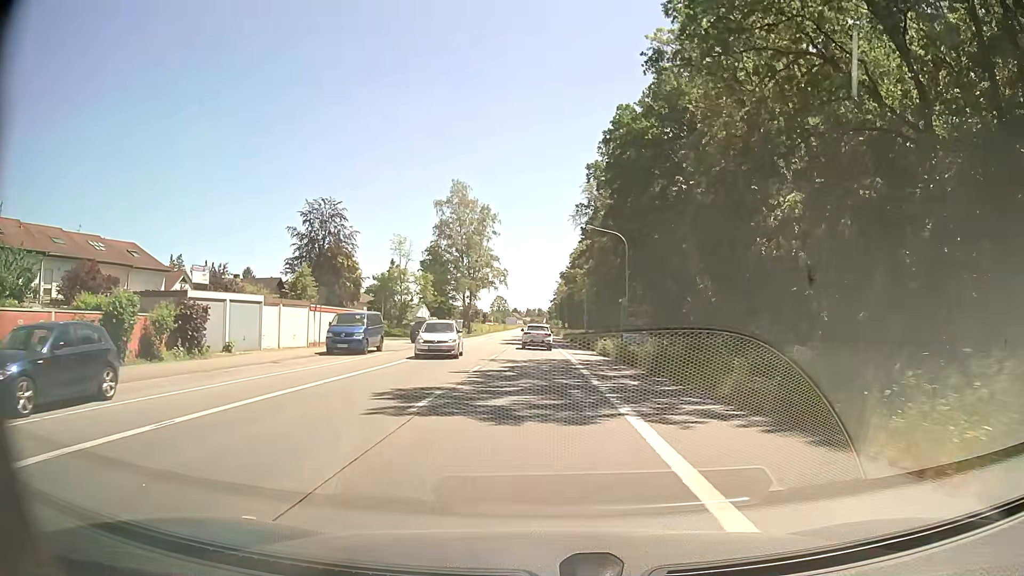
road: primary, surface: asphalt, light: Day
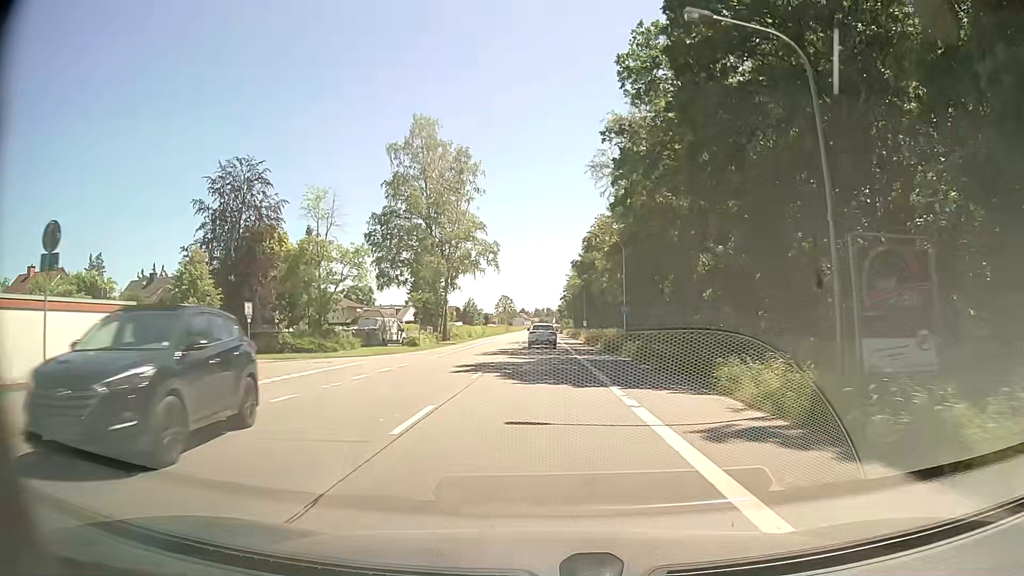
(-0.2, +29.1) m; 0°
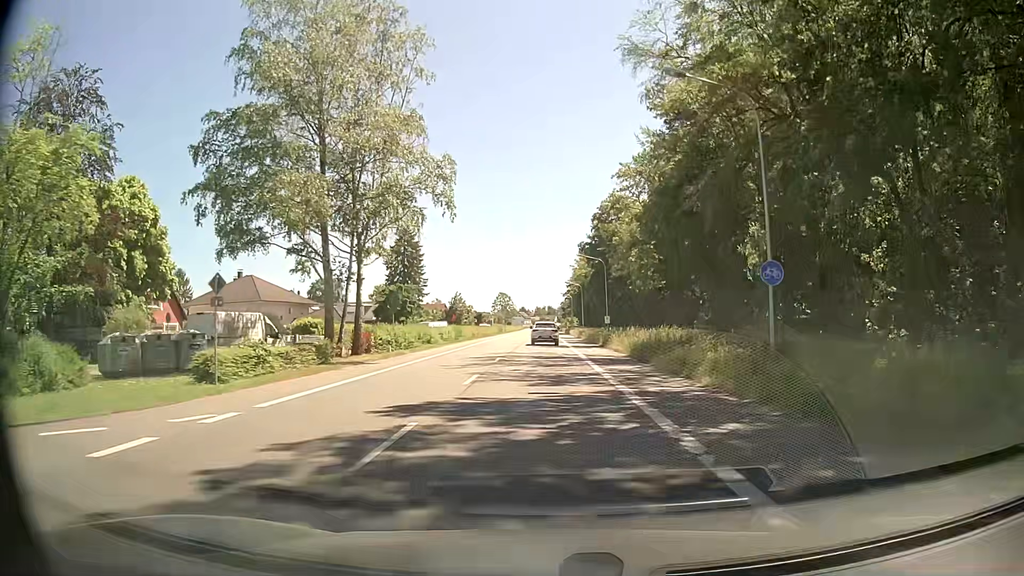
(-0.3, +29.3) m; 0°
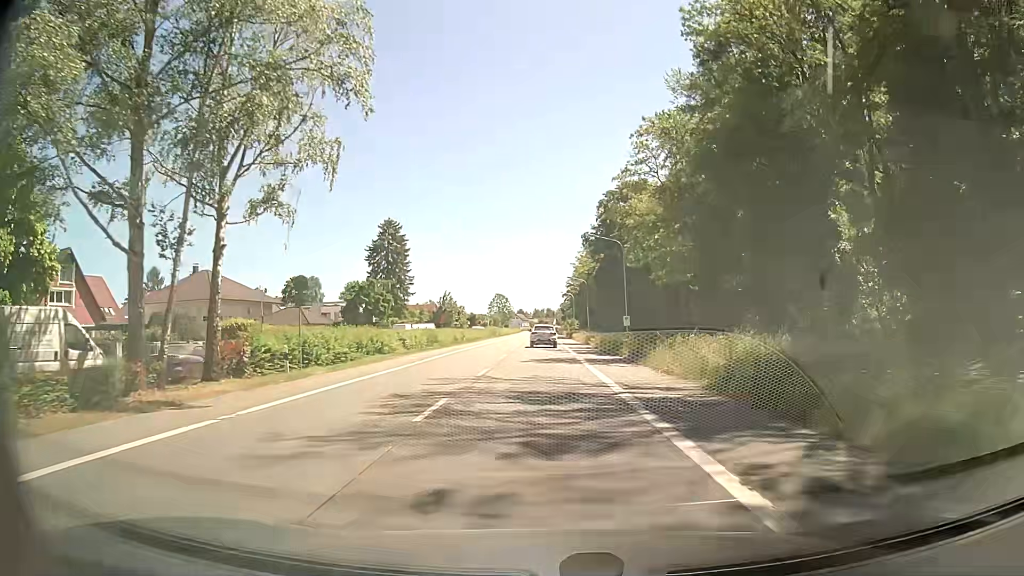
(-0.1, +14.6) m; 0°
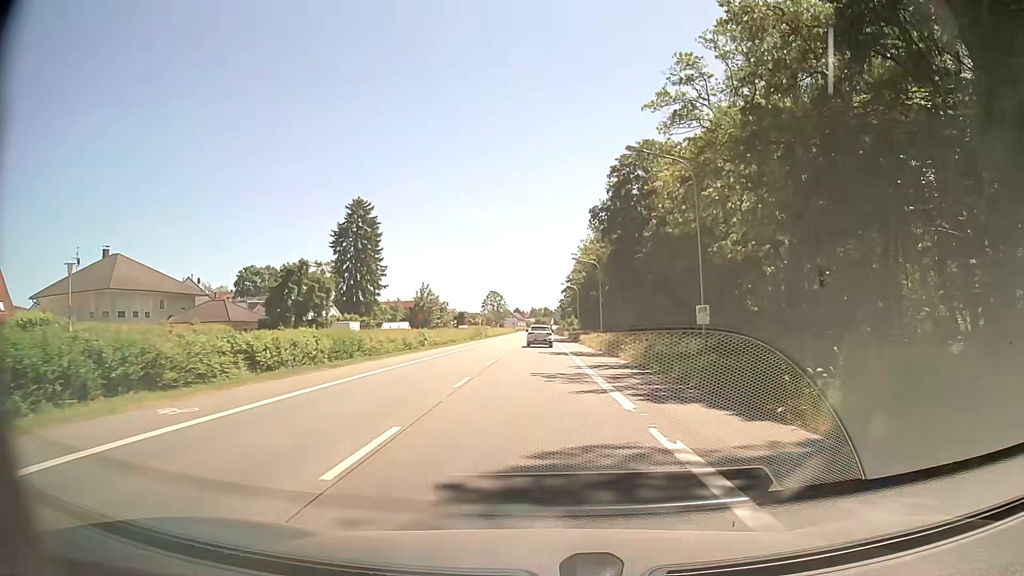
(0.0, +21.8) m; 0°
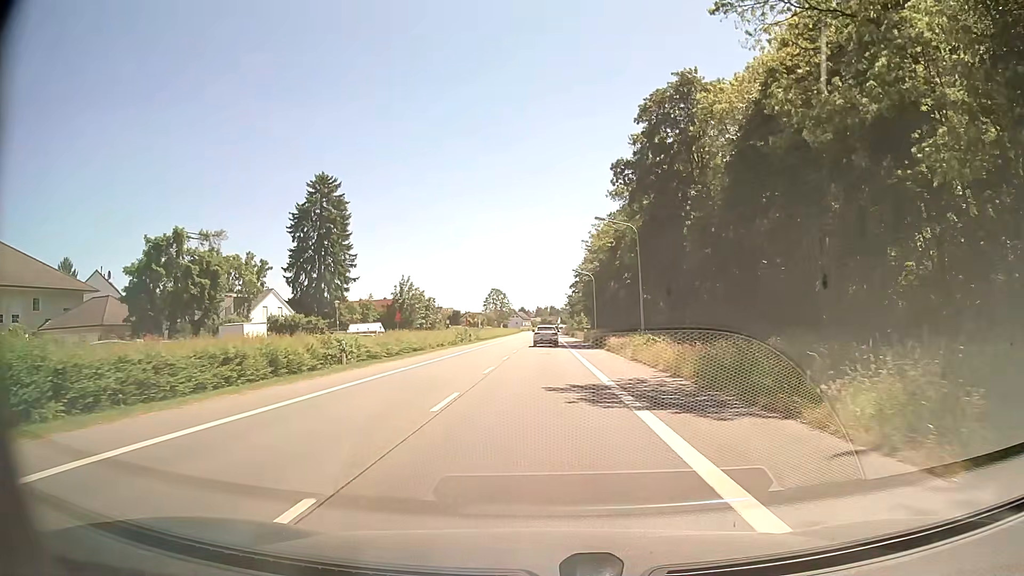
(-0.1, +21.7) m; -1°
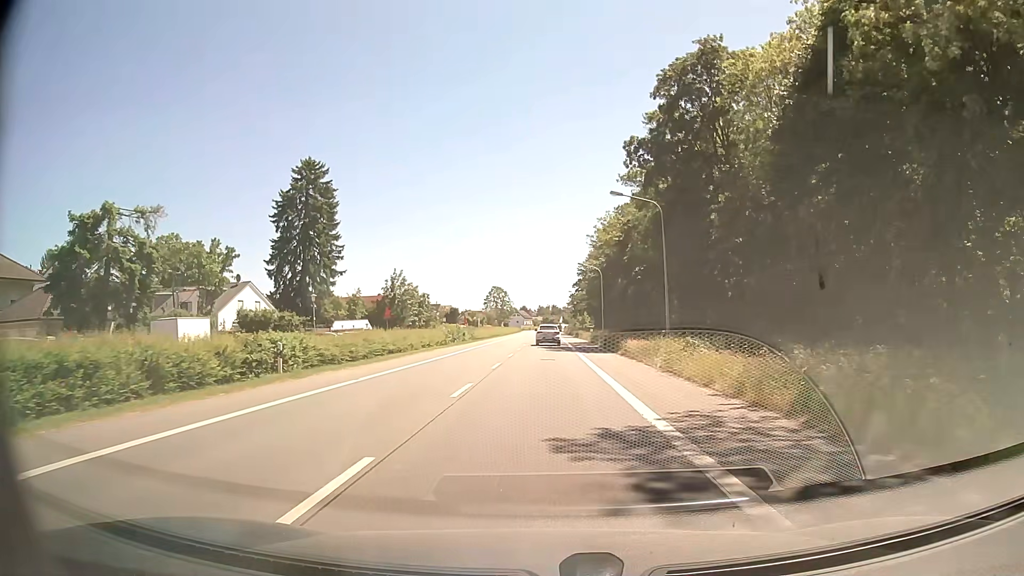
(0.0, +7.2) m; 0°
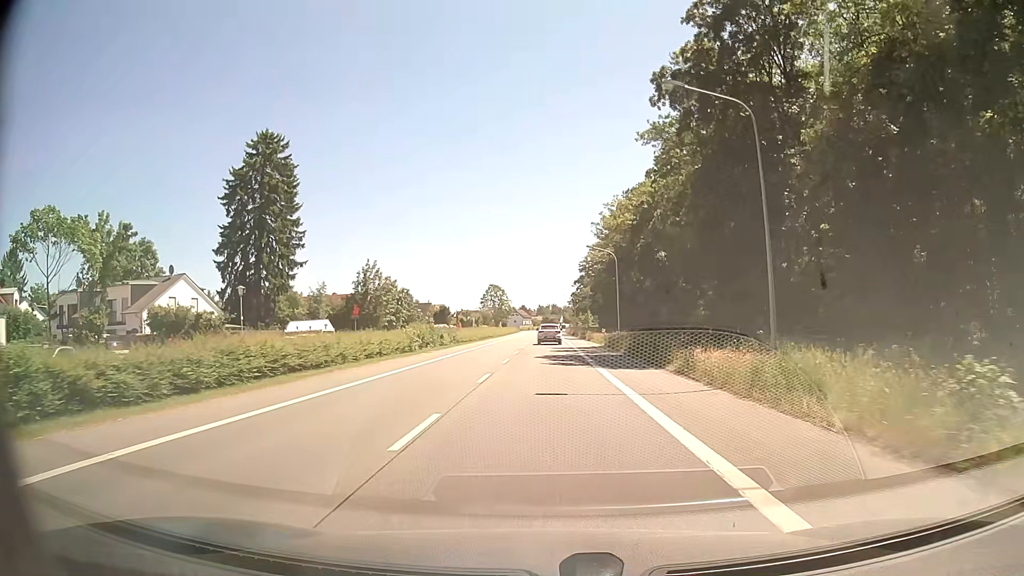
(0.0, +14.4) m; 0°
(0, +10) (0, +20) (0, +30) (0, +40) (0, +50) (+1, +60) (+1, +70) (+1, +80) (+1, +90) (+1, +100) m
